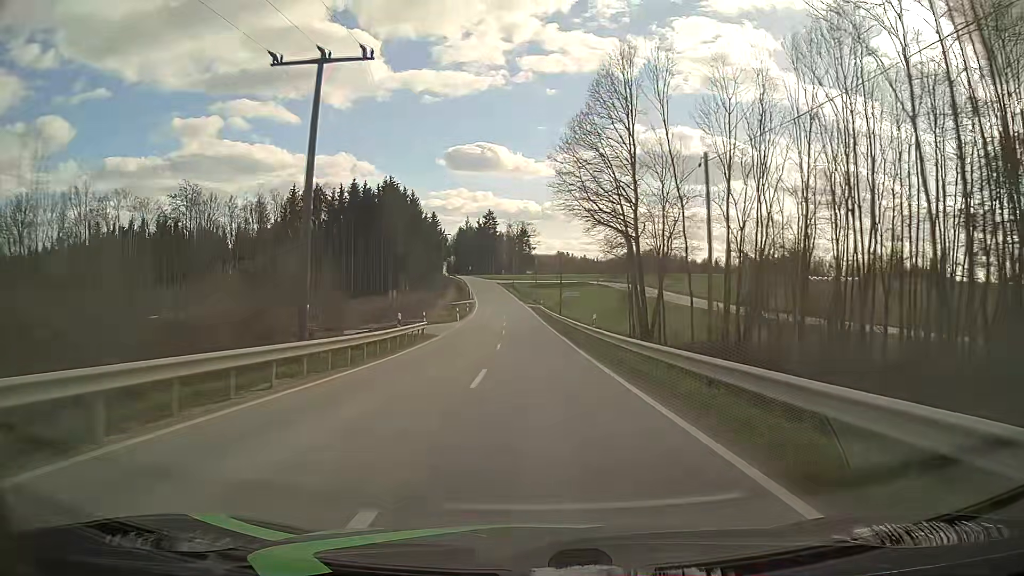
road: tertiary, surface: asphalt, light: Day
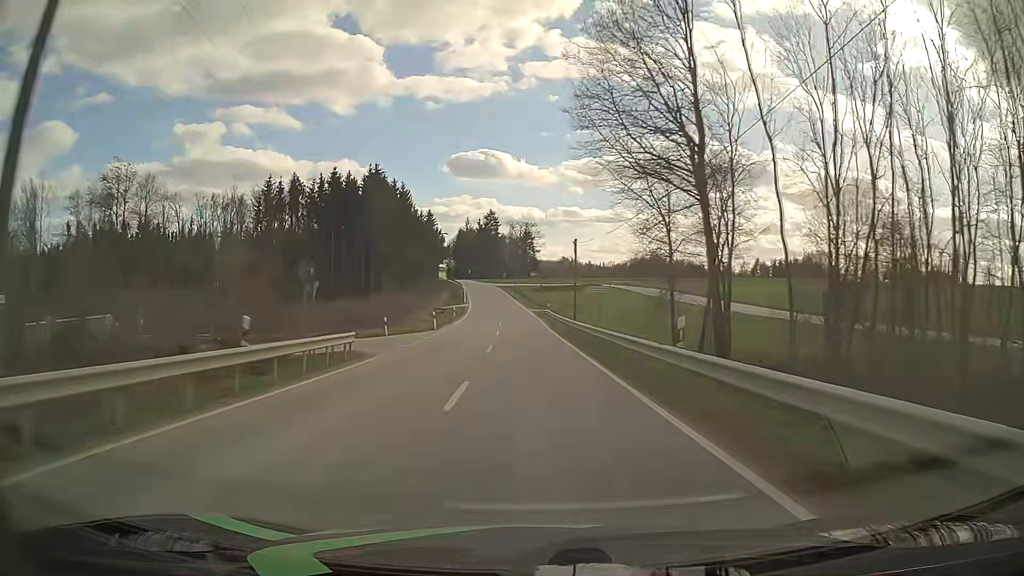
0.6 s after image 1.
(-0.1, +15.5) m; -1°
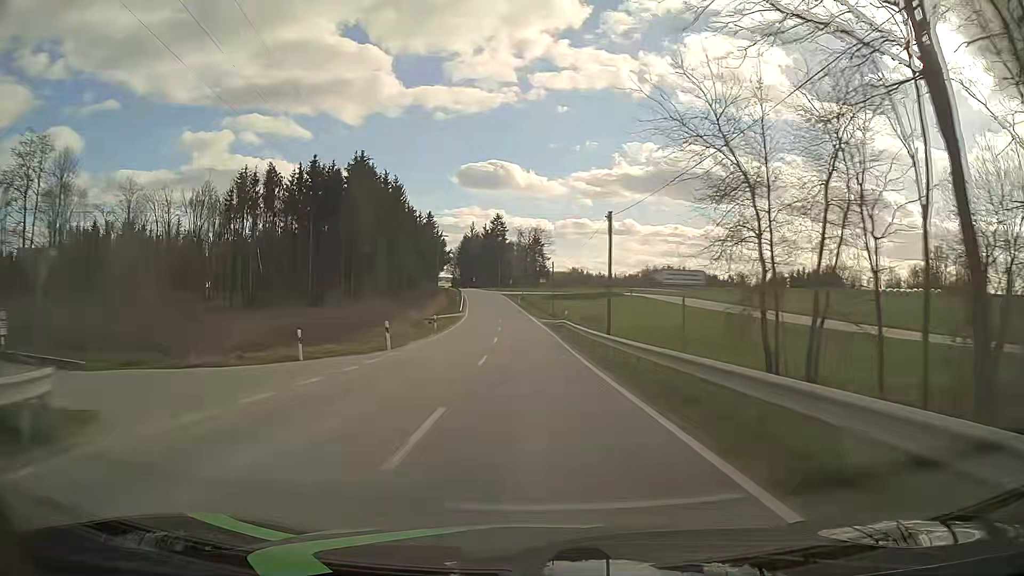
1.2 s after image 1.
(-0.1, +15.7) m; -1°
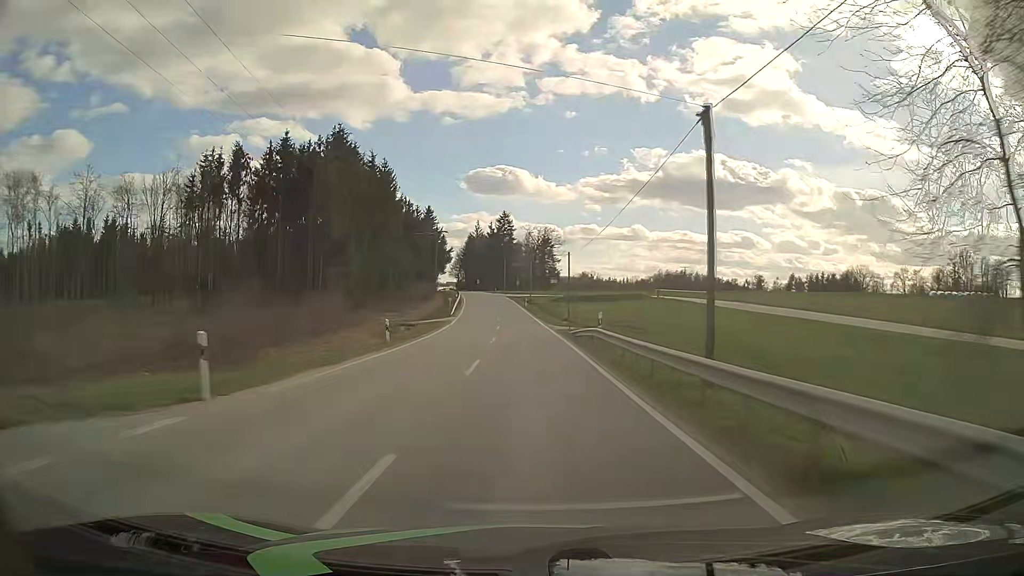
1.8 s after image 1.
(-0.1, +15.7) m; -1°
